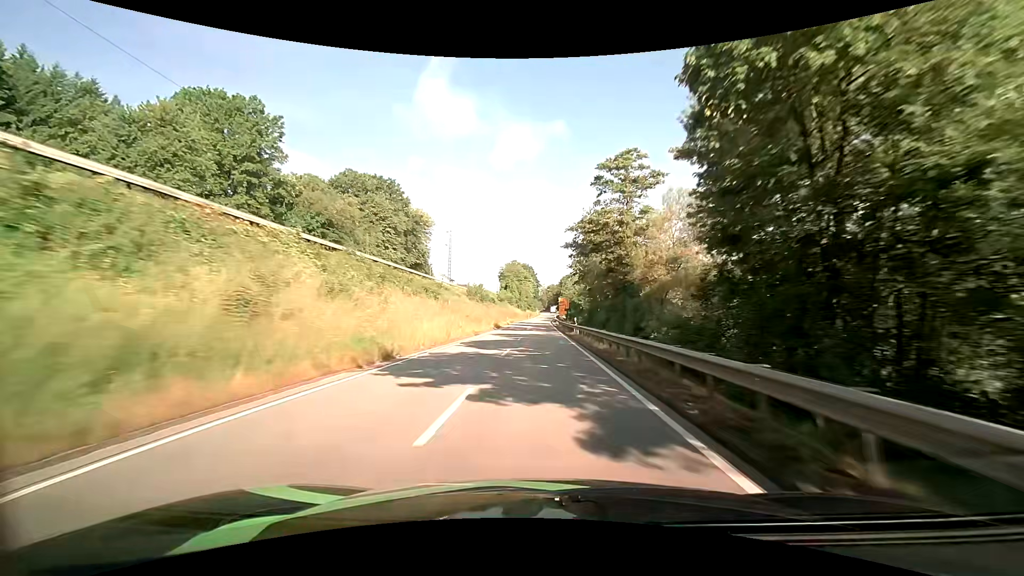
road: primary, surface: asphalt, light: Day
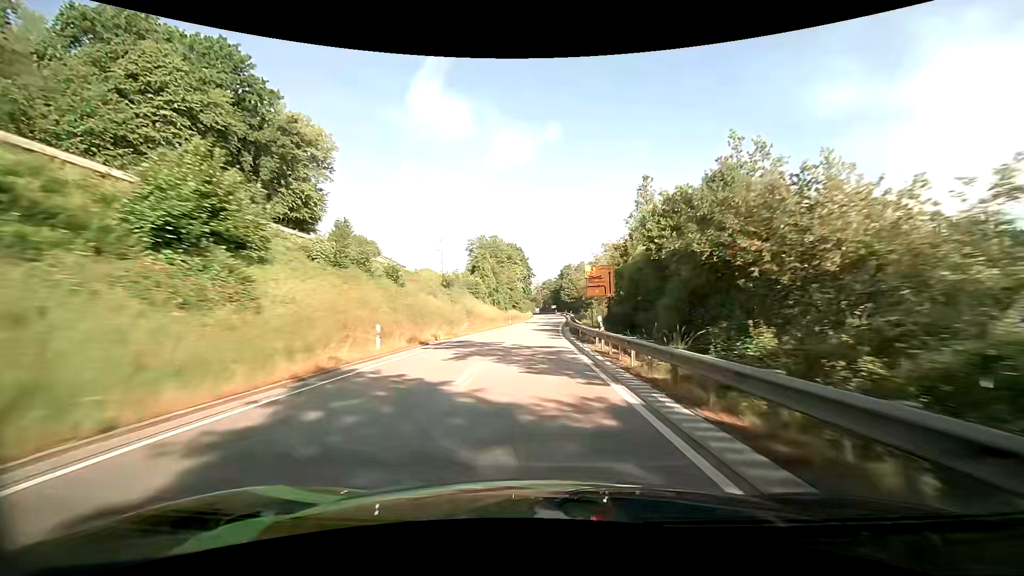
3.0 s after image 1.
(+0.2, +67.1) m; +1°
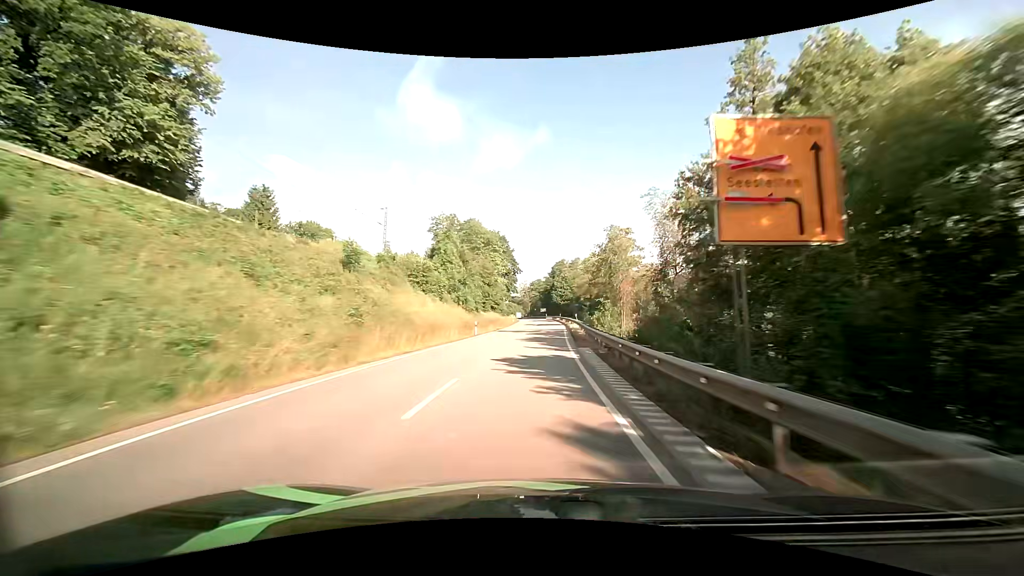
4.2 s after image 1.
(+0.2, +27.2) m; +1°
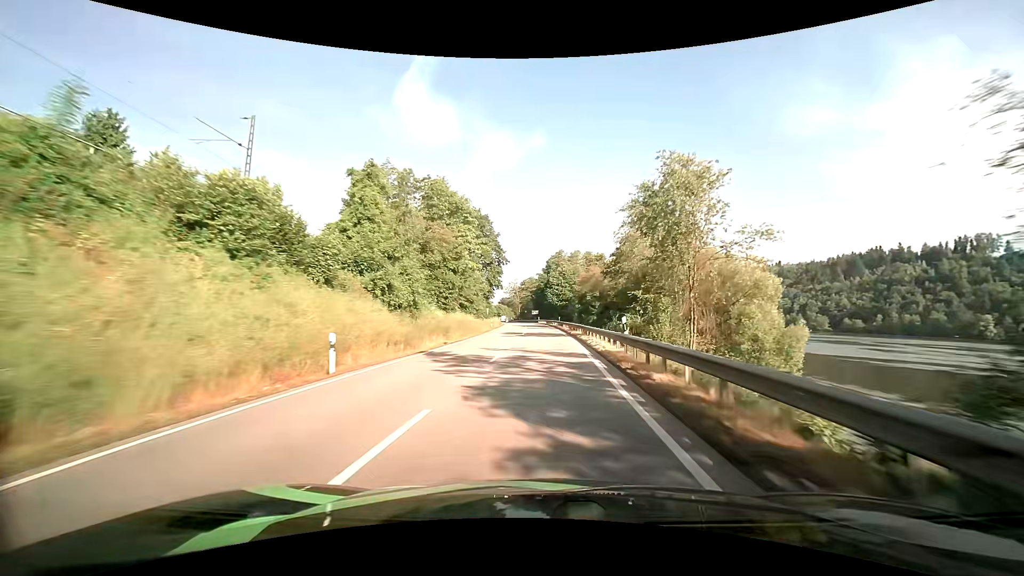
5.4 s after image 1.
(+0.2, +27.3) m; 0°
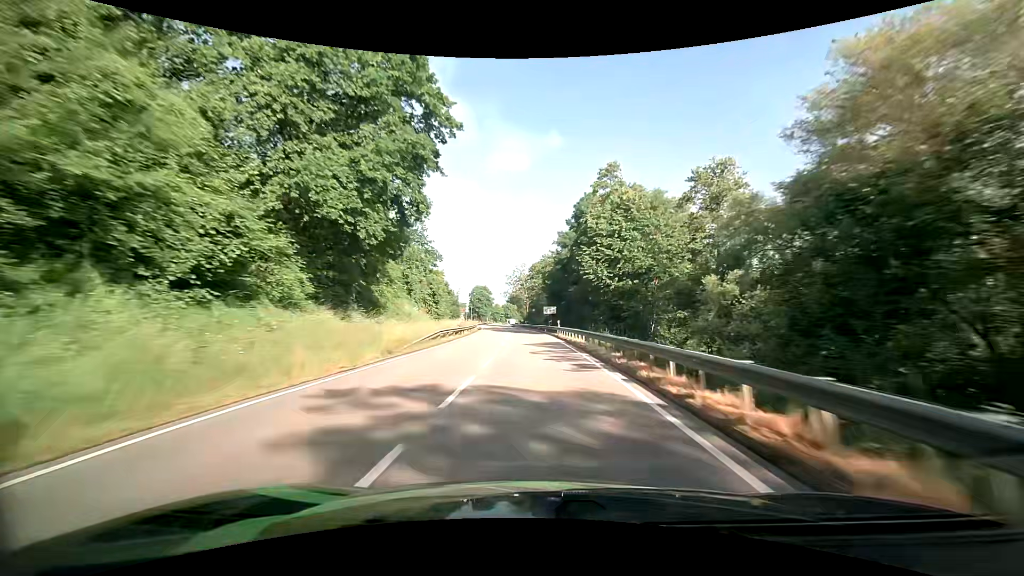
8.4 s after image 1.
(+0.5, +68.4) m; -1°
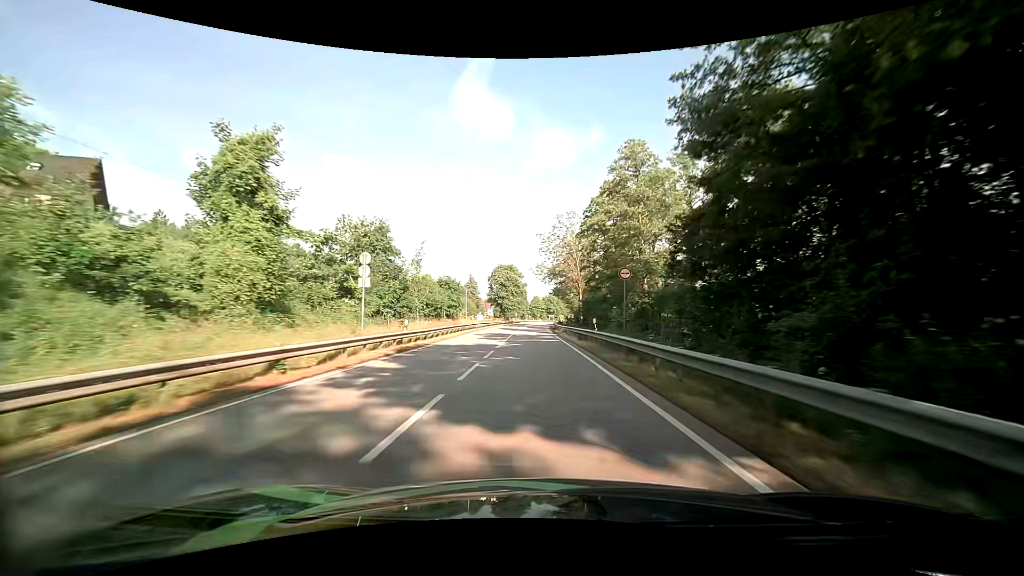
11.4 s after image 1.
(-2.5, +68.9) m; -5°
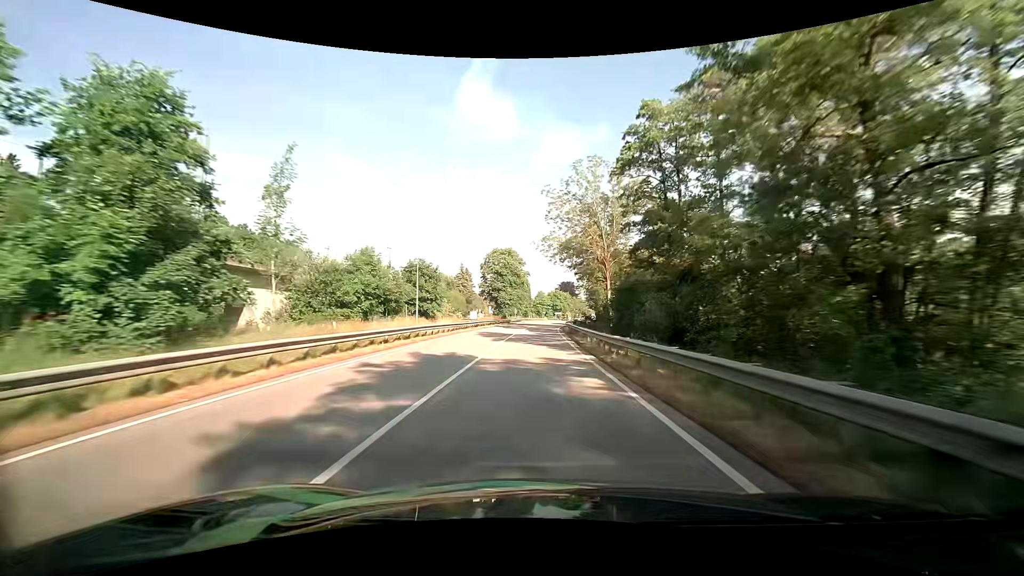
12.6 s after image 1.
(-0.2, +27.8) m; 0°
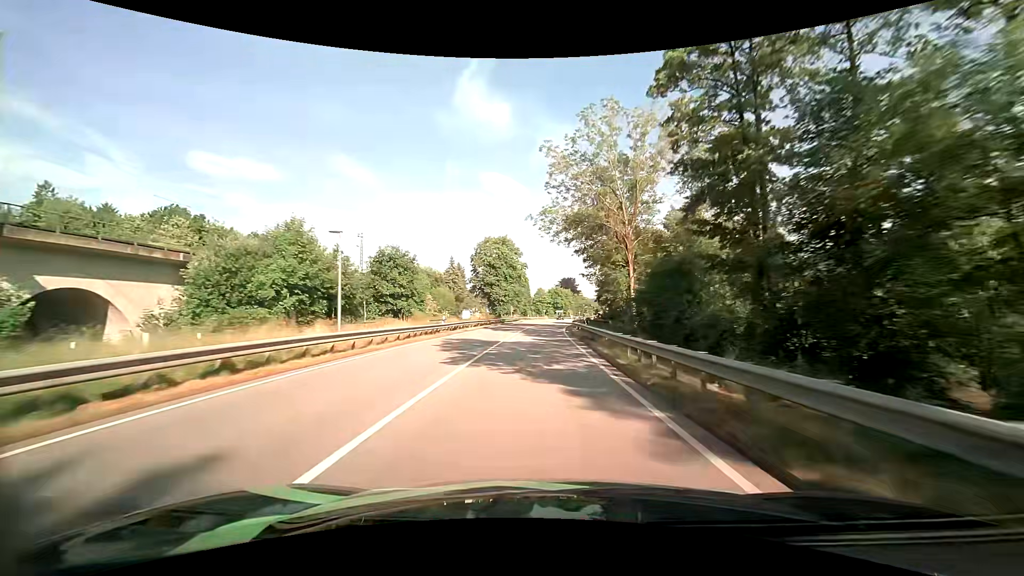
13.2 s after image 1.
(0.0, +13.9) m; 0°
(0, +10) (0, +20) (0, +30) (0, +40) (+1, +50) (+1, +60) (+2, +70) (+3, +80) (+4, +90) (+5, +100) m
